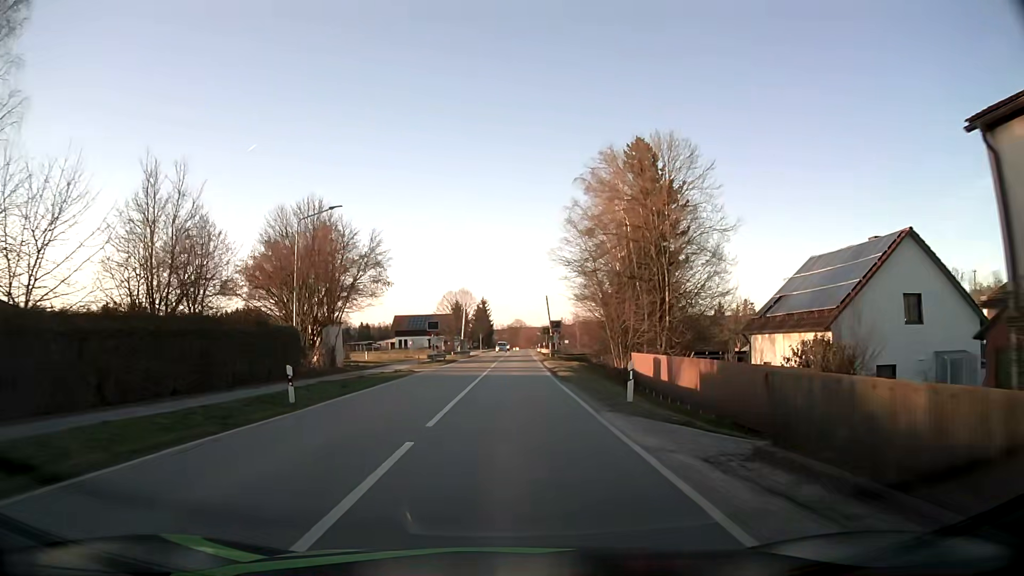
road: secondary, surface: asphalt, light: Day
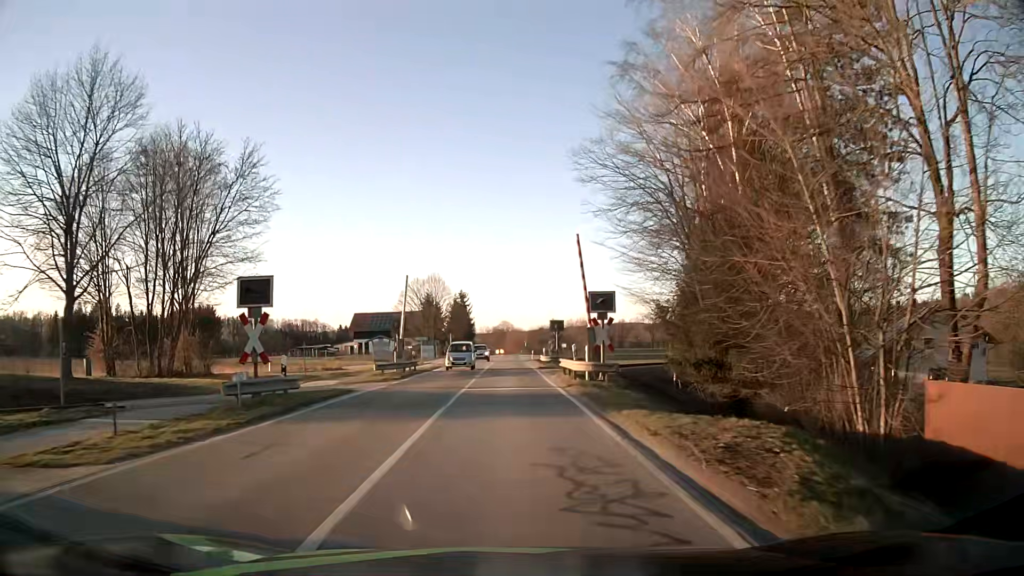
(+0.5, +33.5) m; +2°
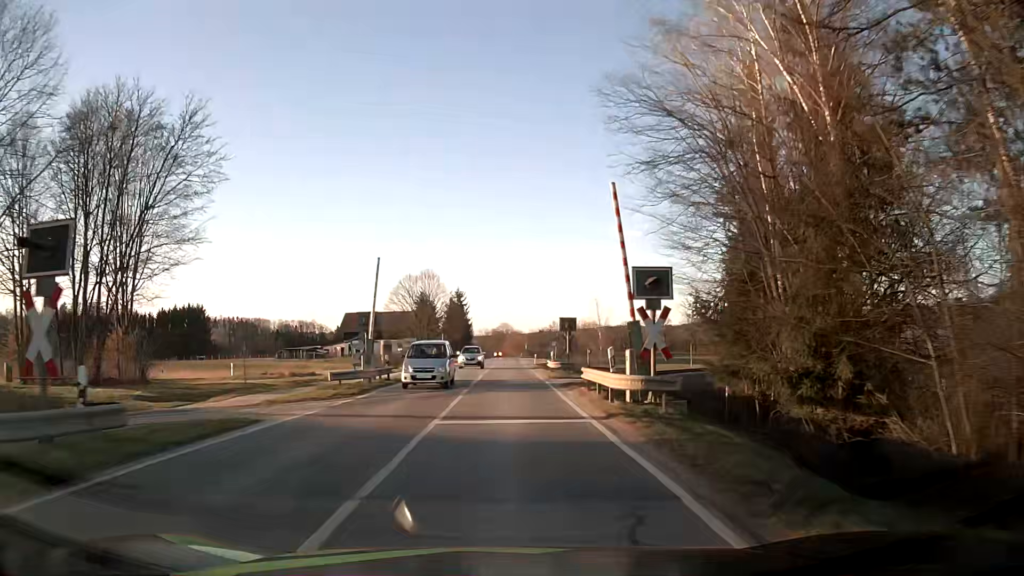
(0.0, +8.3) m; 0°
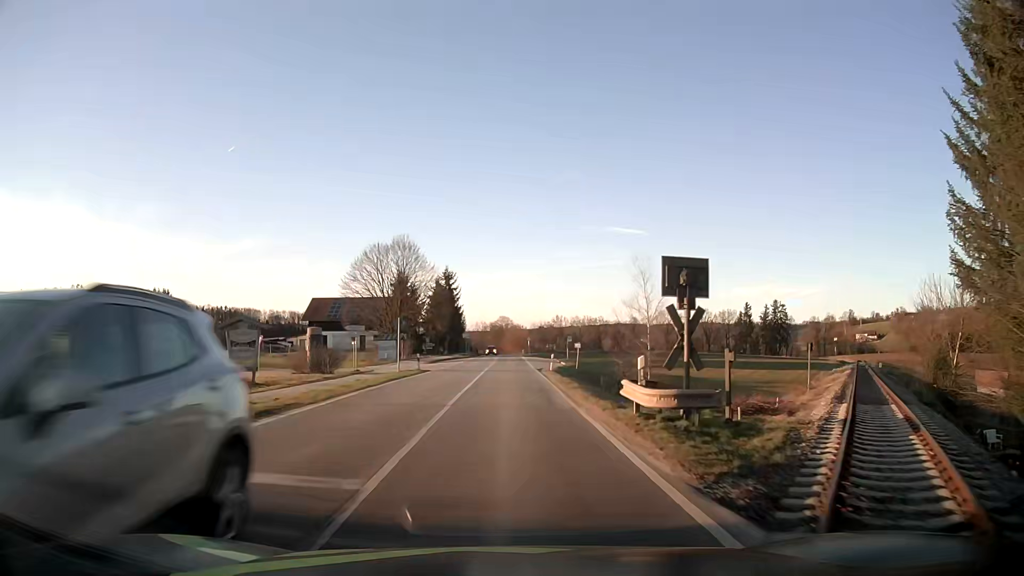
(+0.1, +24.7) m; 0°
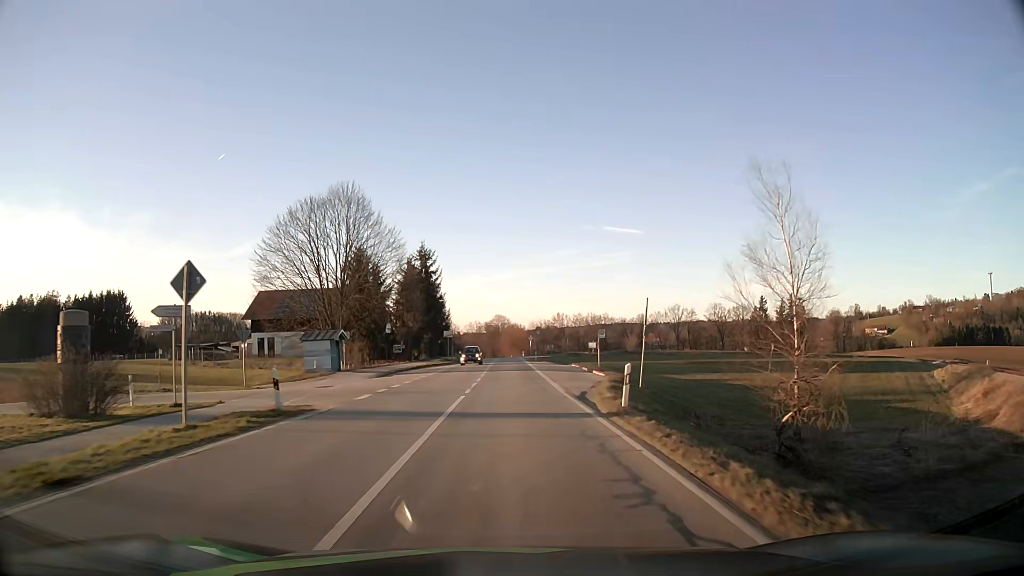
(-0.1, +24.9) m; 0°
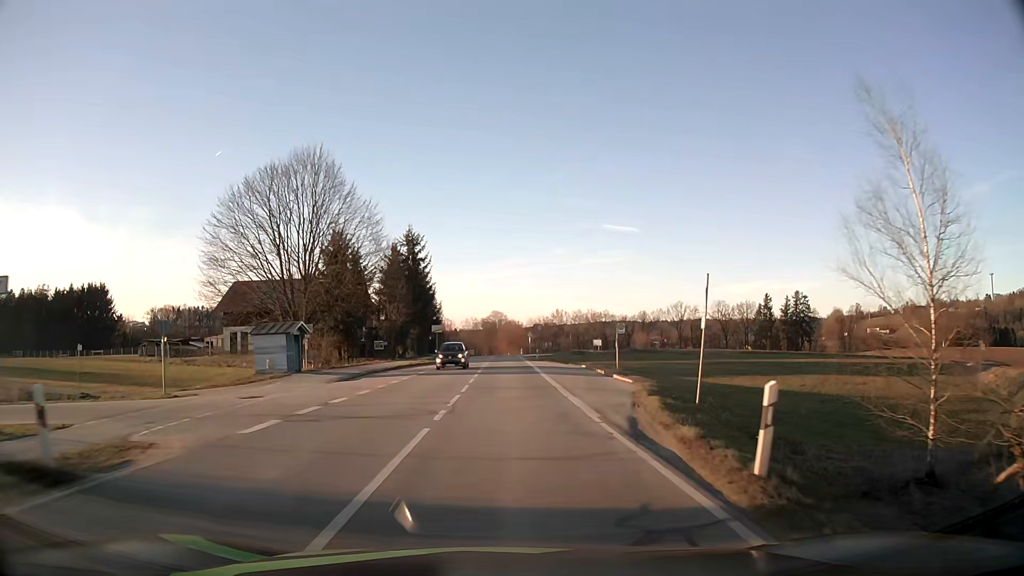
(0.0, +8.5) m; 0°
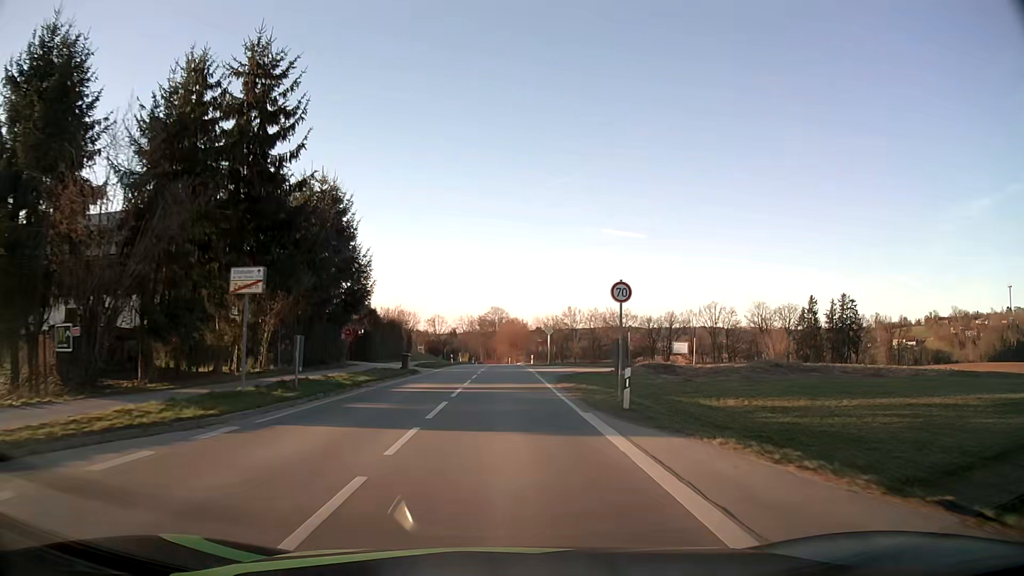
(+0.2, +43.6) m; 0°
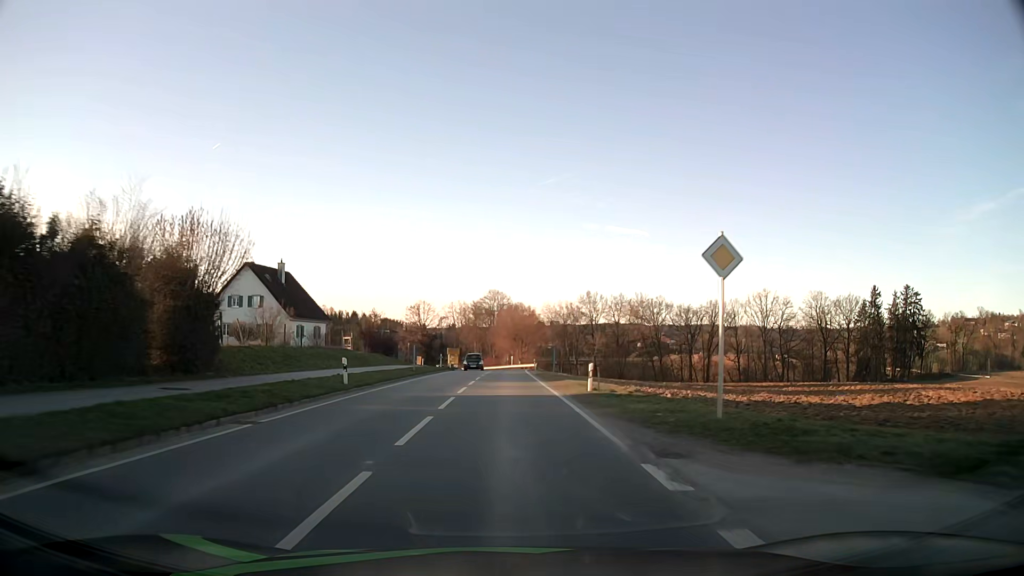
(0.0, +46.0) m; 0°
(0, +10) (0, +20) (0, +30) (0, +40) (0, +50) (0, +60) (+1, +70) (+1, +80) (+1, +90) (+1, +100) m
